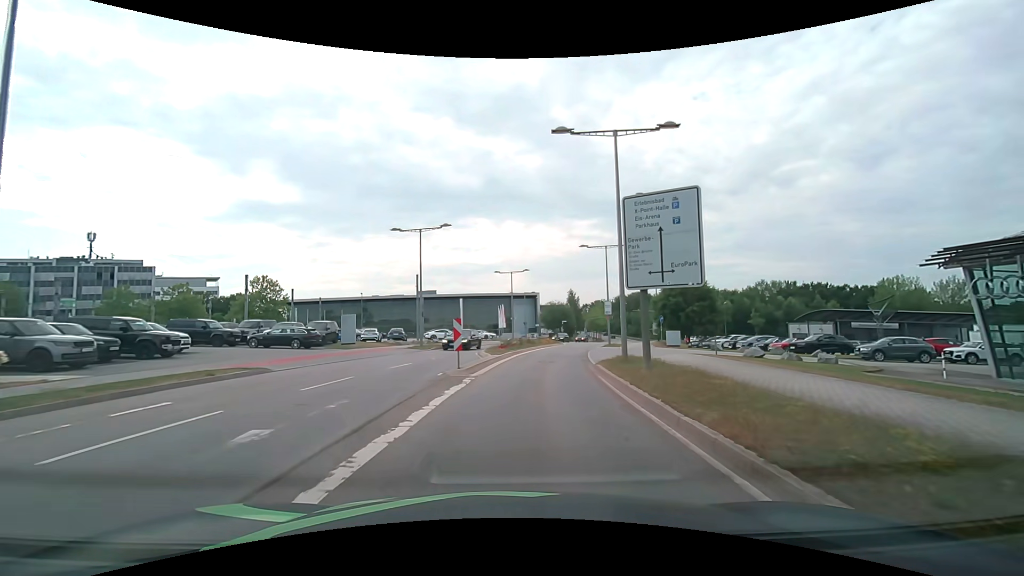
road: secondary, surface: asphalt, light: Day
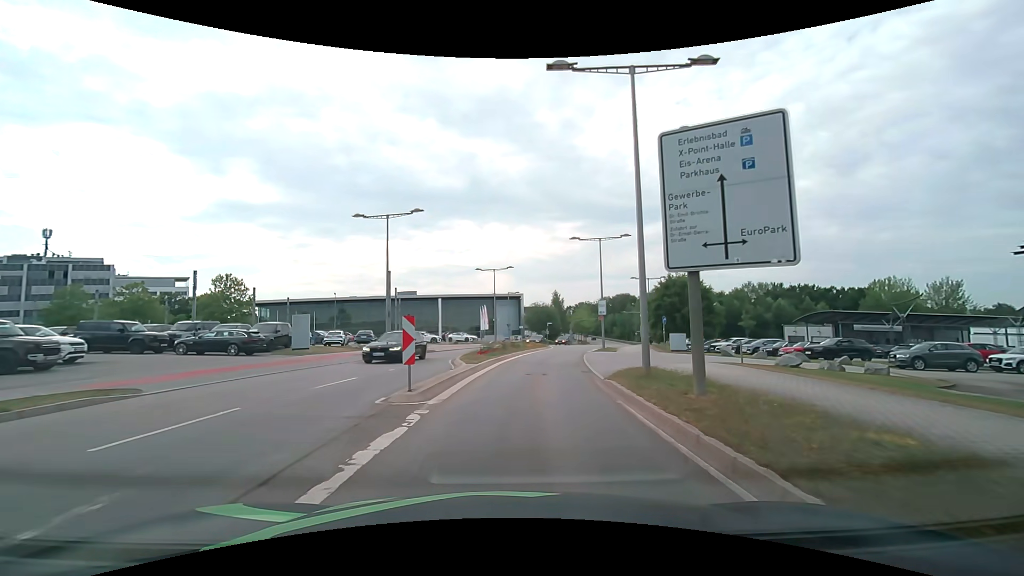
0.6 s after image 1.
(+0.1, +5.3) m; +2°
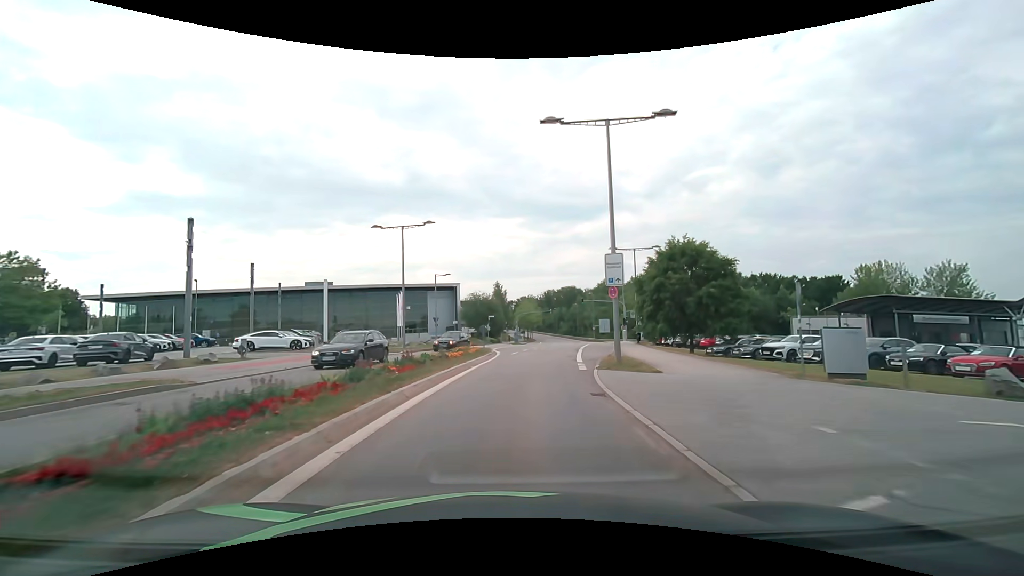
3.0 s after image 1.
(+1.6, +22.8) m; +7°
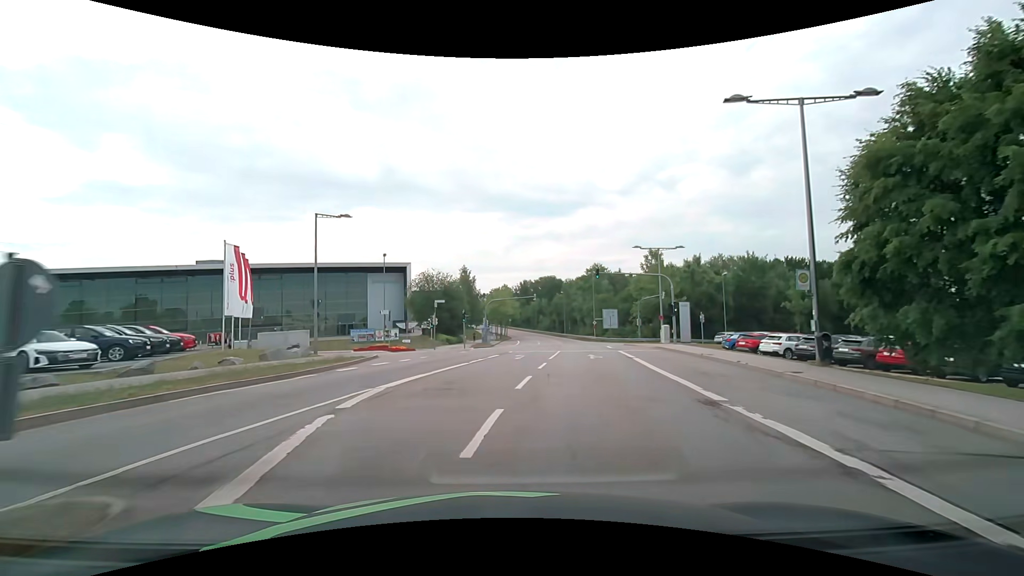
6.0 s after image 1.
(+1.4, +31.4) m; +3°
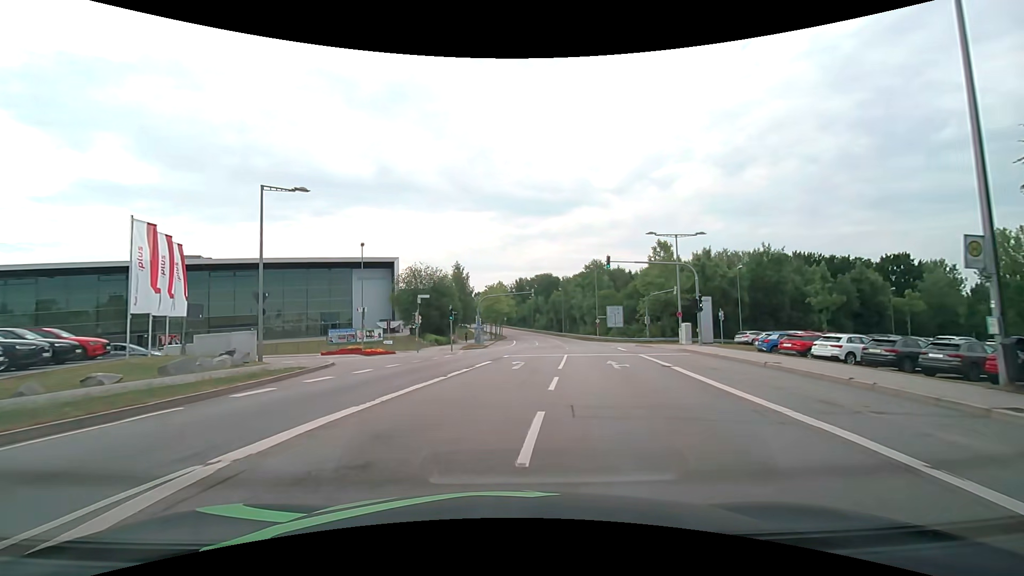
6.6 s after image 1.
(0.0, +6.3) m; 0°
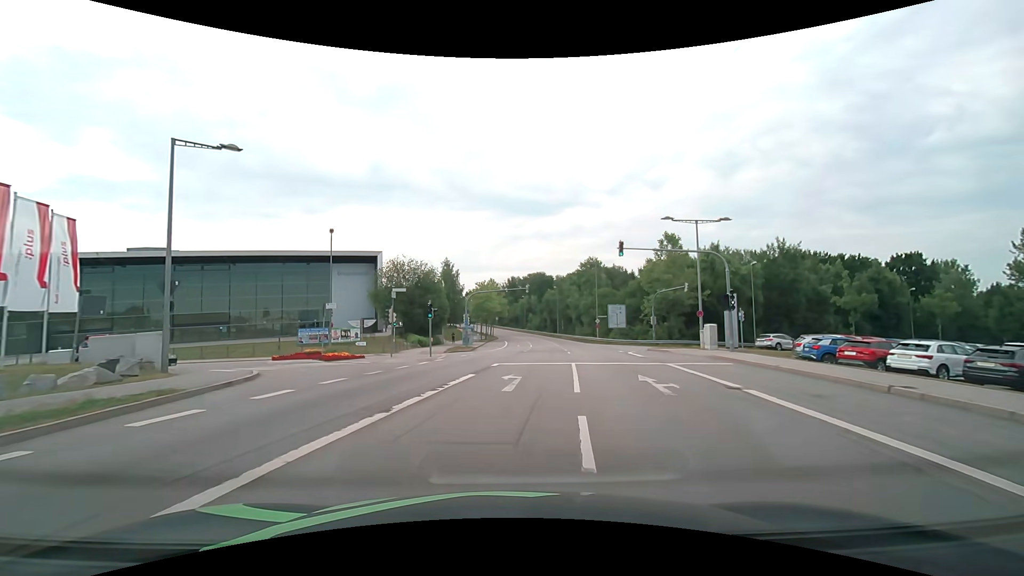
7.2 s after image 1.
(0.0, +6.1) m; +1°
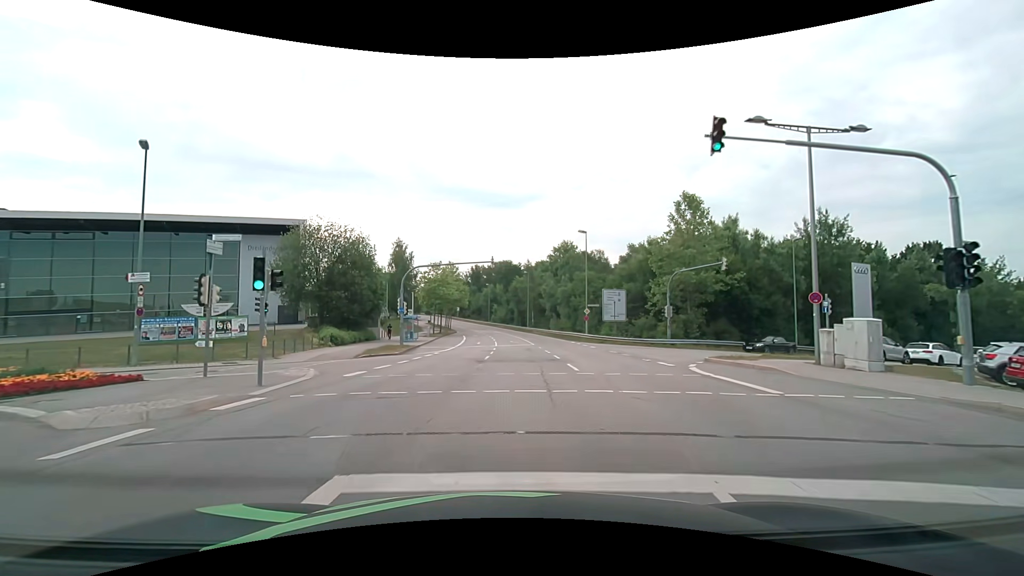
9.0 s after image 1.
(+0.7, +16.5) m; +5°
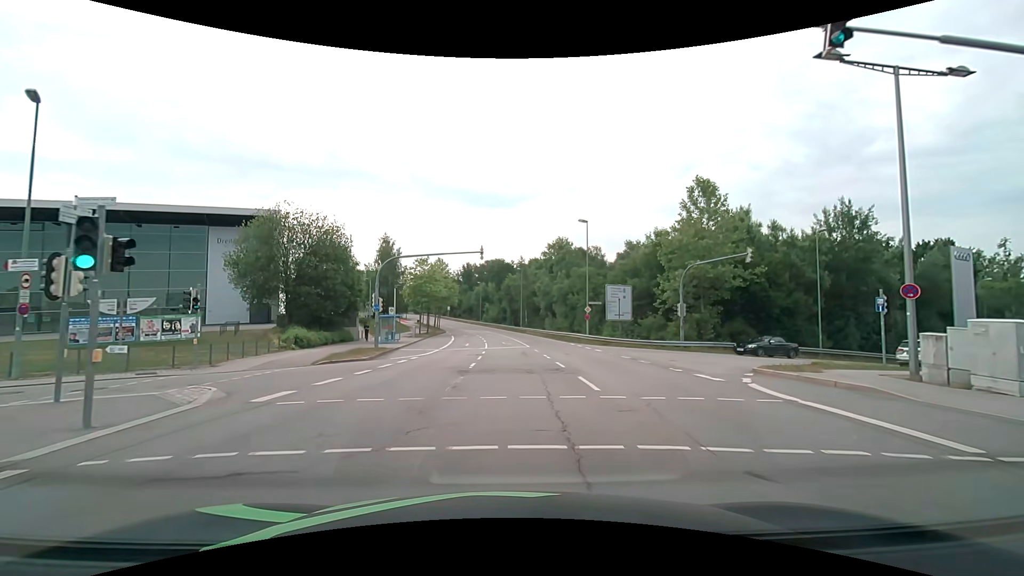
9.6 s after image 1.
(0.0, +4.7) m; +1°
(-1, +10) (-6, +17) (-16, +16) (-25, +11) (-34, +6) (-42, +1) (-51, -3) (-60, -8) (-69, -13) (-78, -17) m
